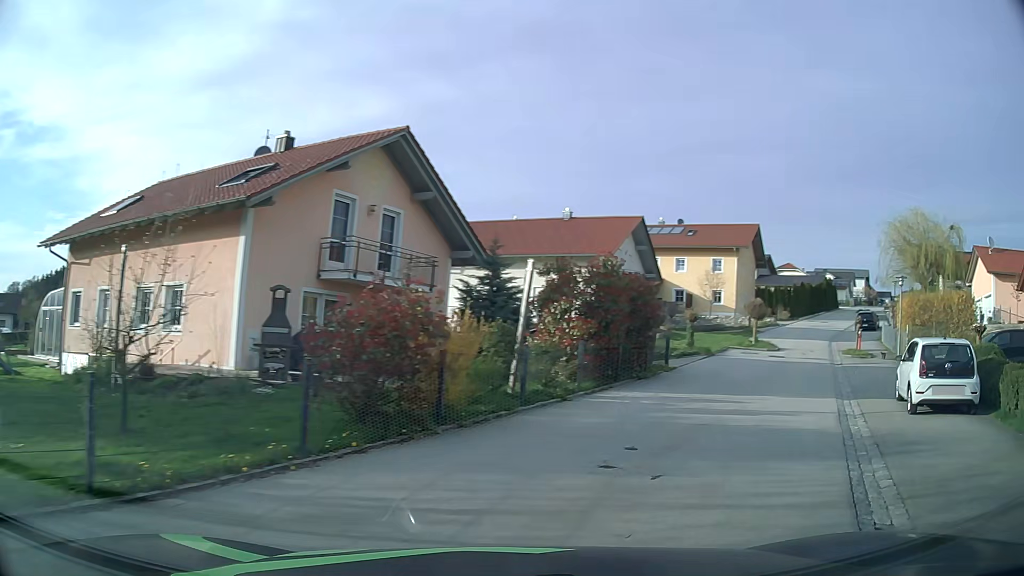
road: secondary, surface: asphalt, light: Day
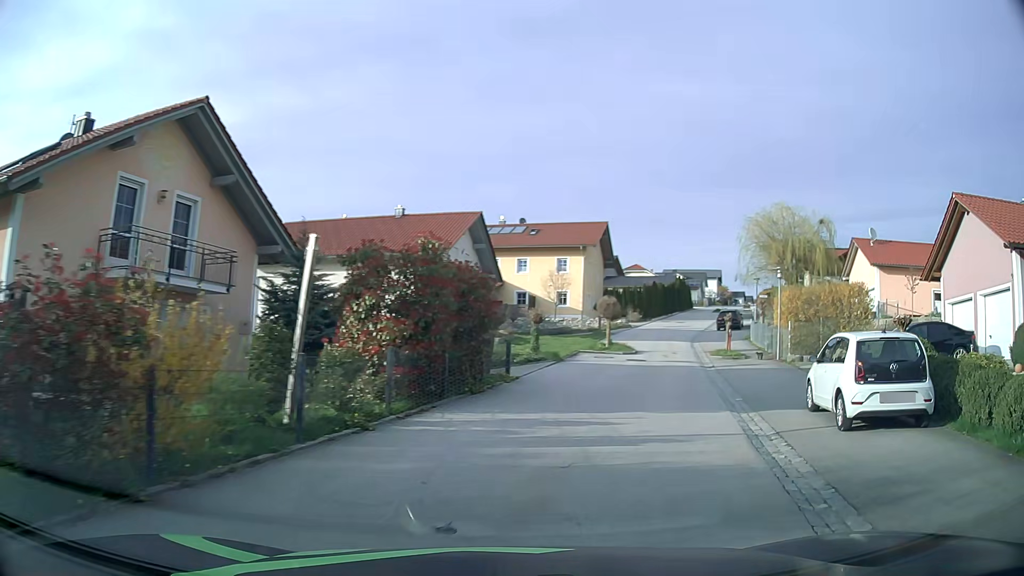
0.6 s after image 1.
(+0.5, +3.5) m; +15°
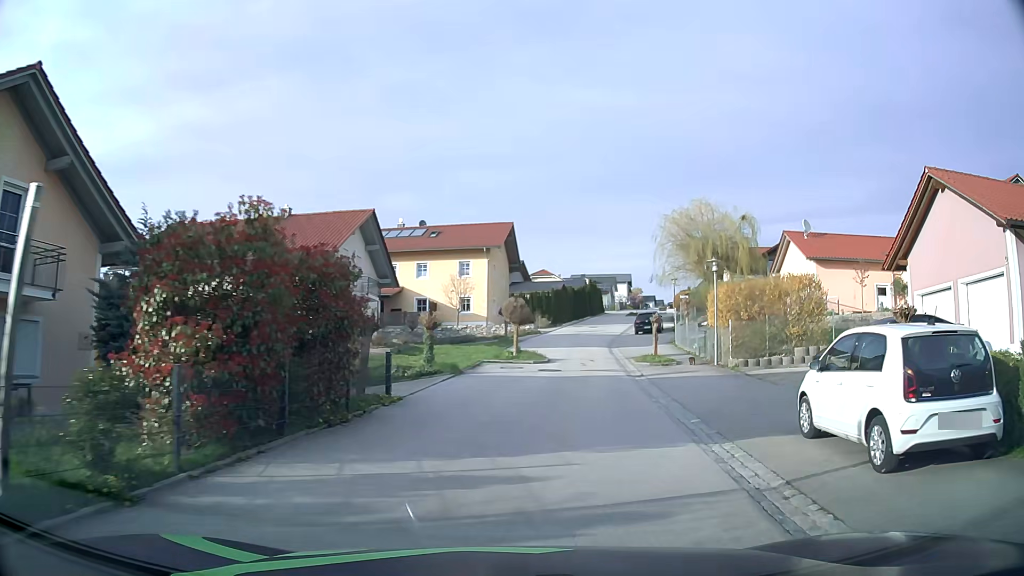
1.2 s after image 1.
(+0.3, +3.9) m; +8°
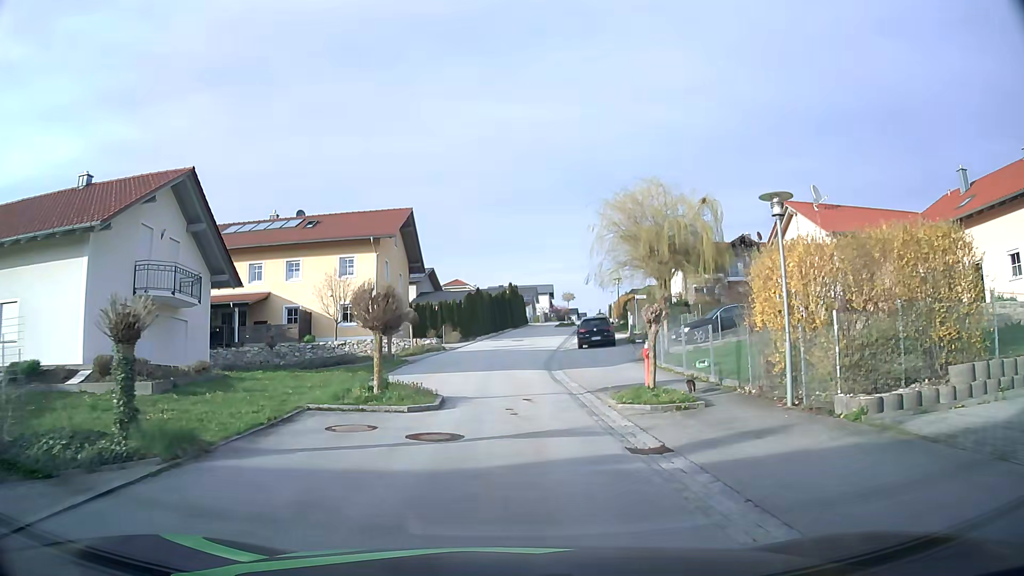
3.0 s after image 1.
(+1.1, +12.8) m; +7°
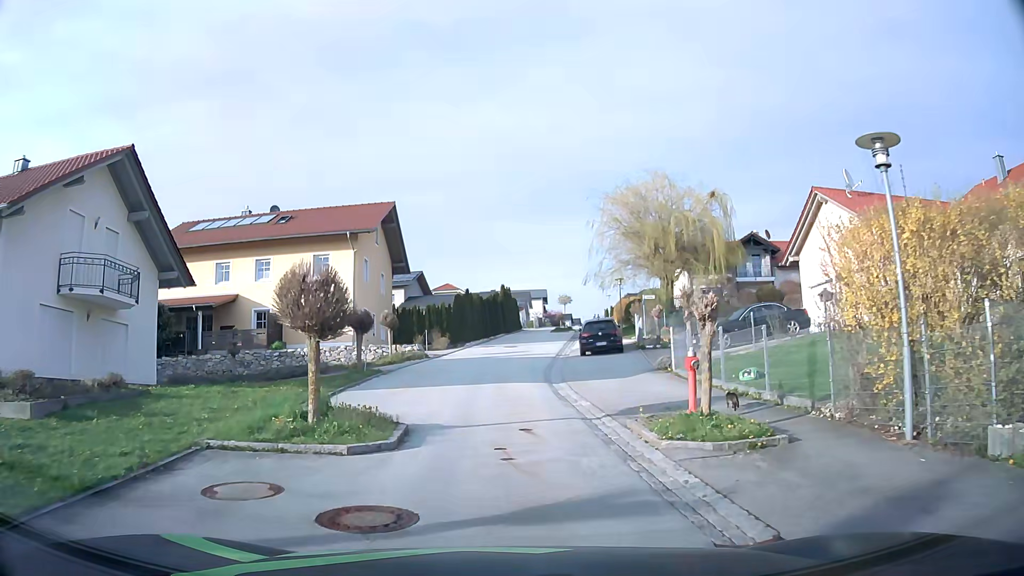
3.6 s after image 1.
(0.0, +4.0) m; +1°
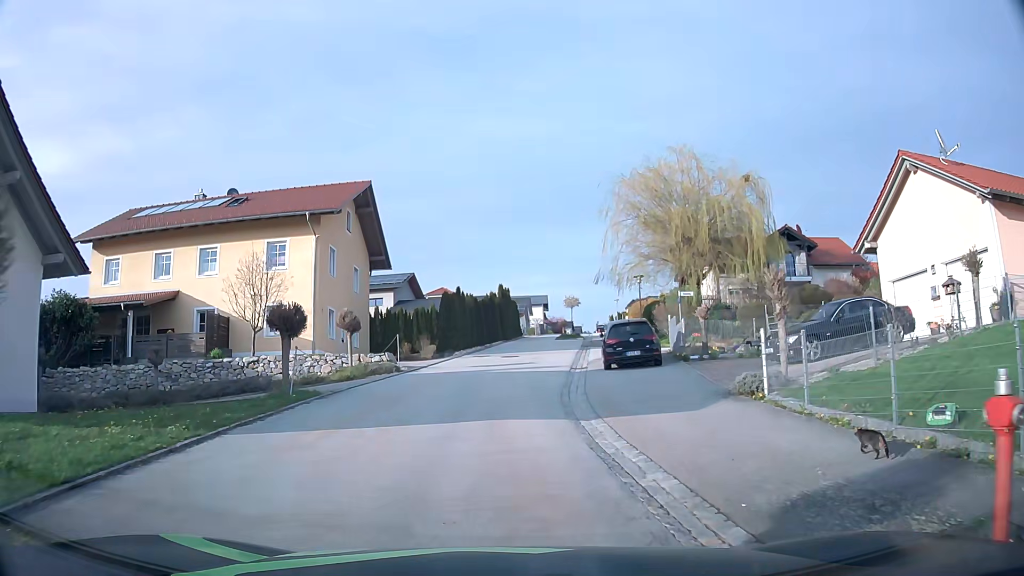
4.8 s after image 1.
(+0.1, +7.0) m; 0°
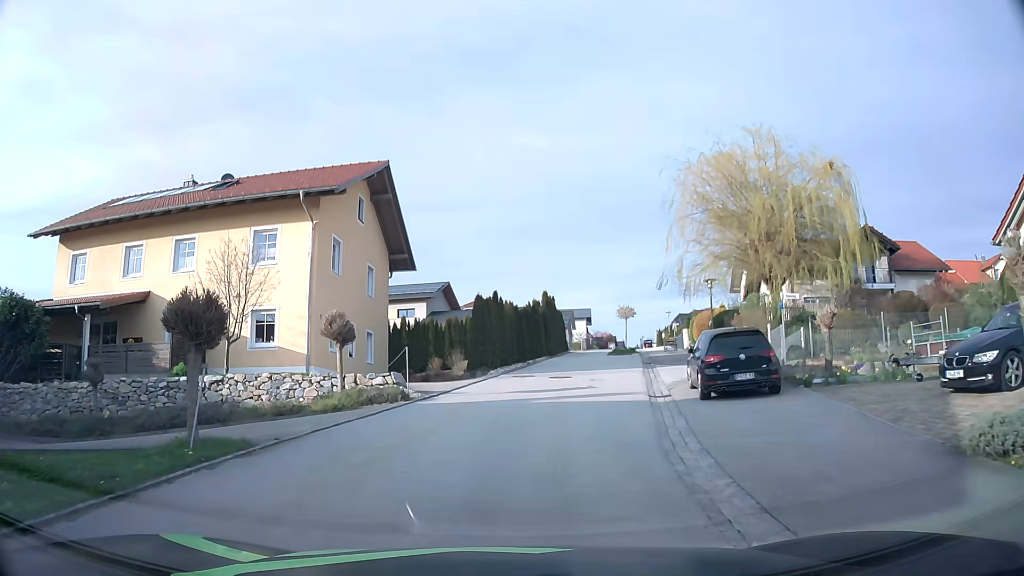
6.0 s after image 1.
(-0.1, +6.3) m; -3°
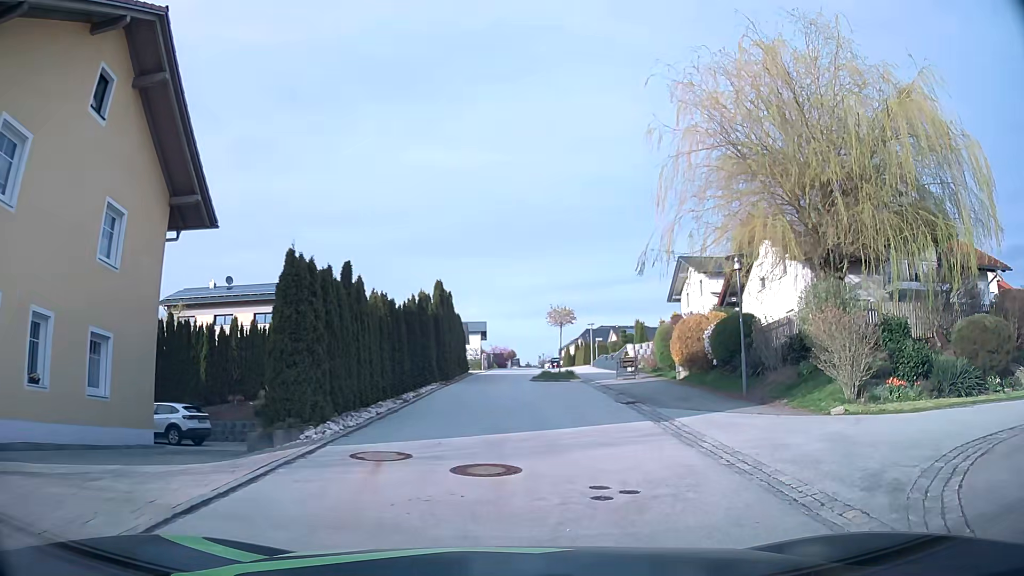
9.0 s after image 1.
(+0.5, +14.6) m; +9°
